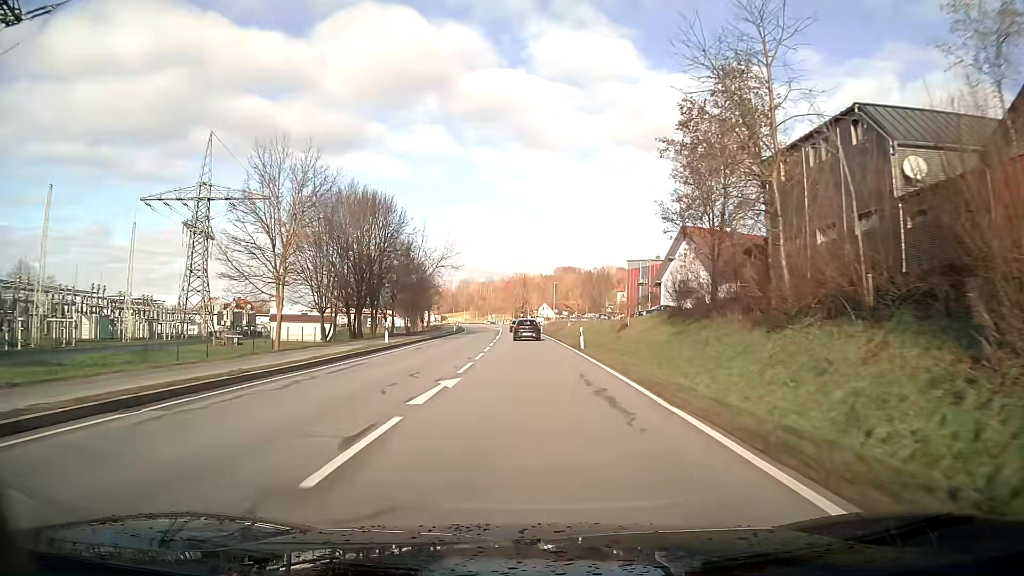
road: primary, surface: asphalt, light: Day
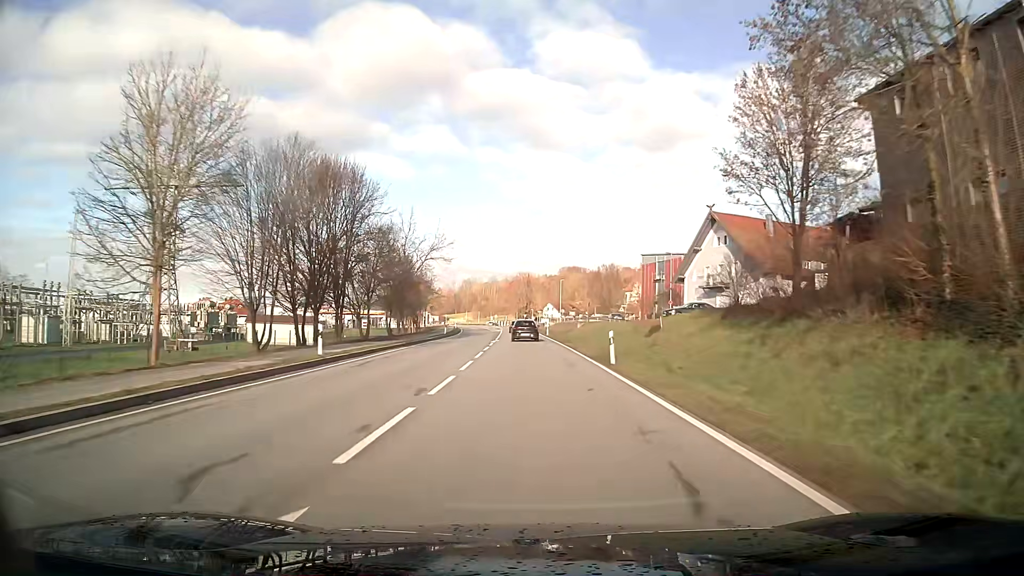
(0.0, +11.1) m; 0°
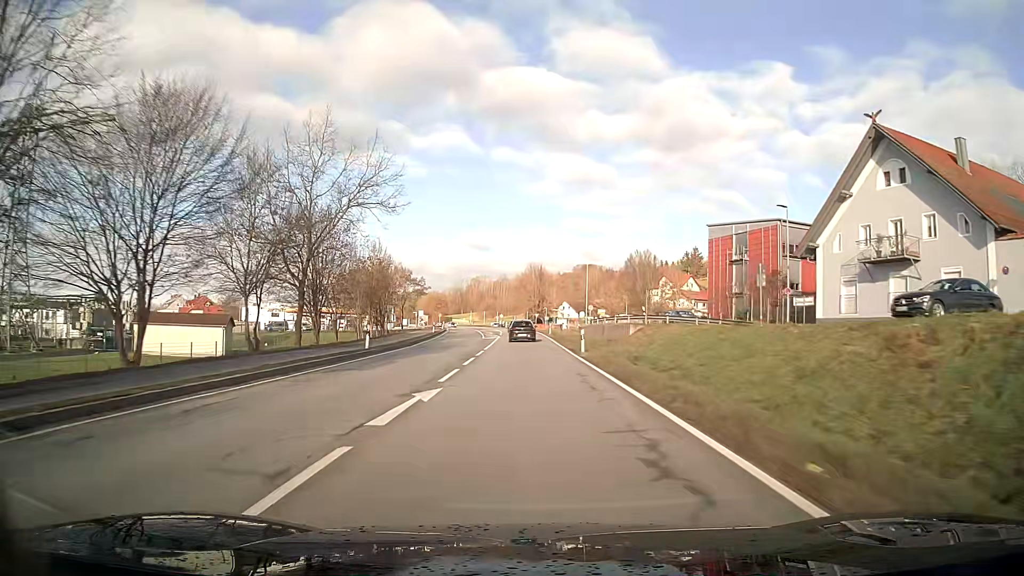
(-0.3, +33.4) m; -1°
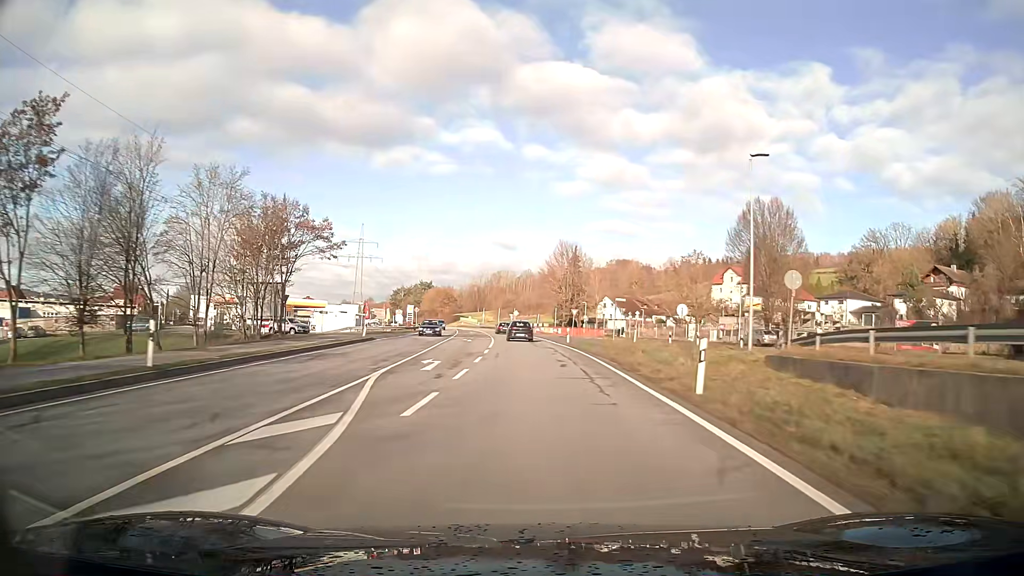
(-1.0, +54.9) m; -2°
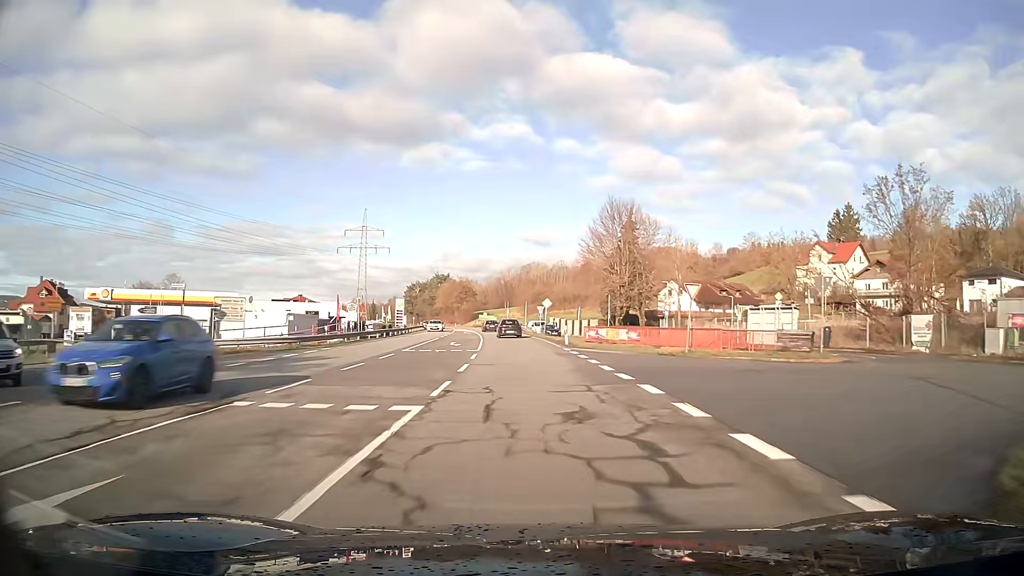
(-0.9, +43.2) m; -3°
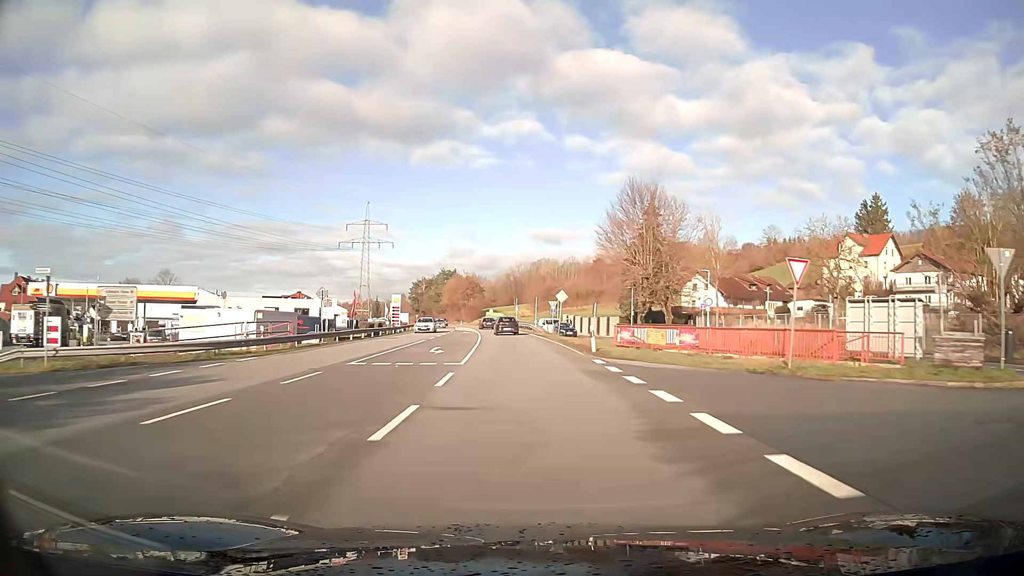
(-0.1, +10.8) m; -1°
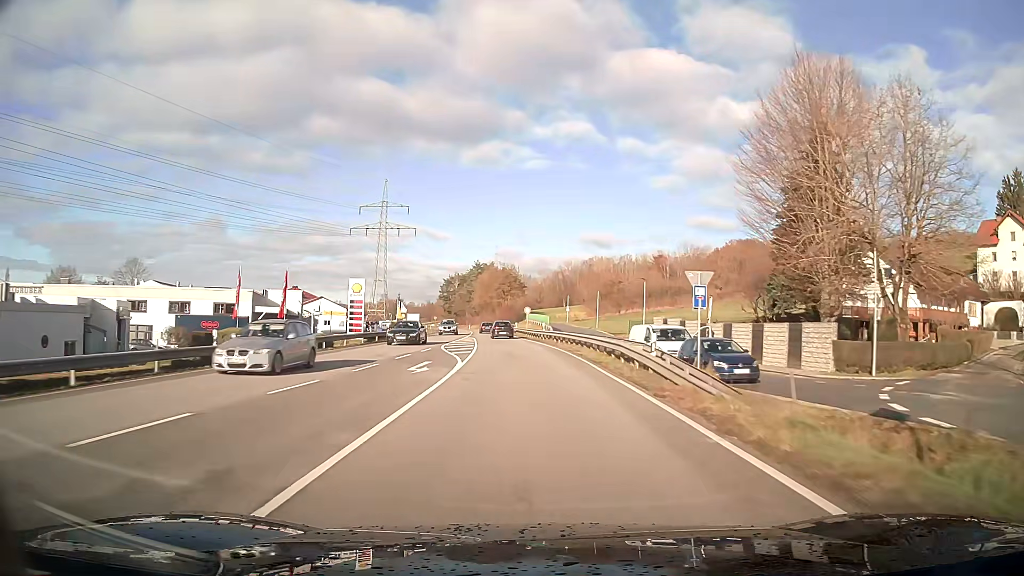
(-1.5, +43.1) m; -4°
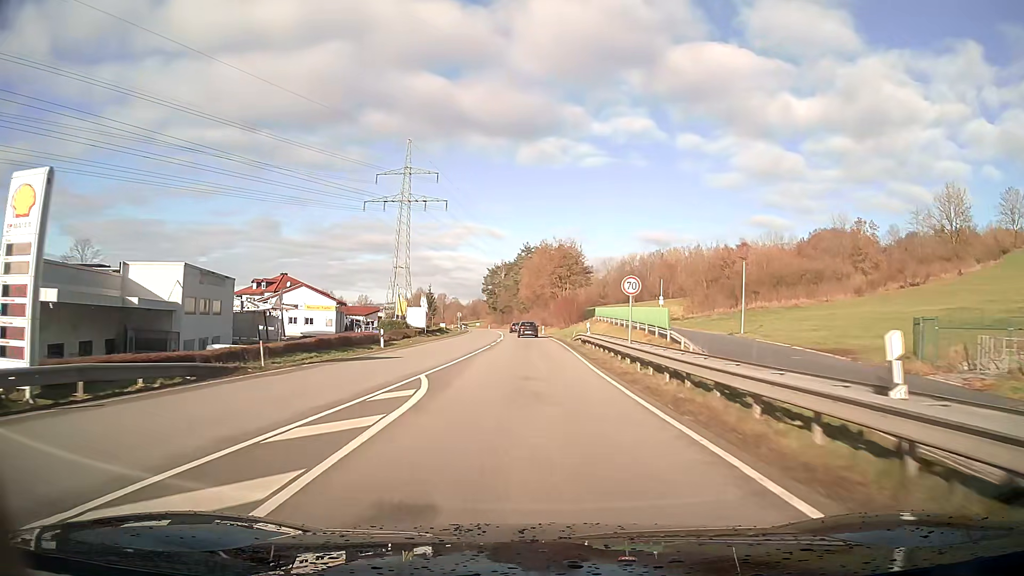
(-1.8, +43.3) m; -5°
